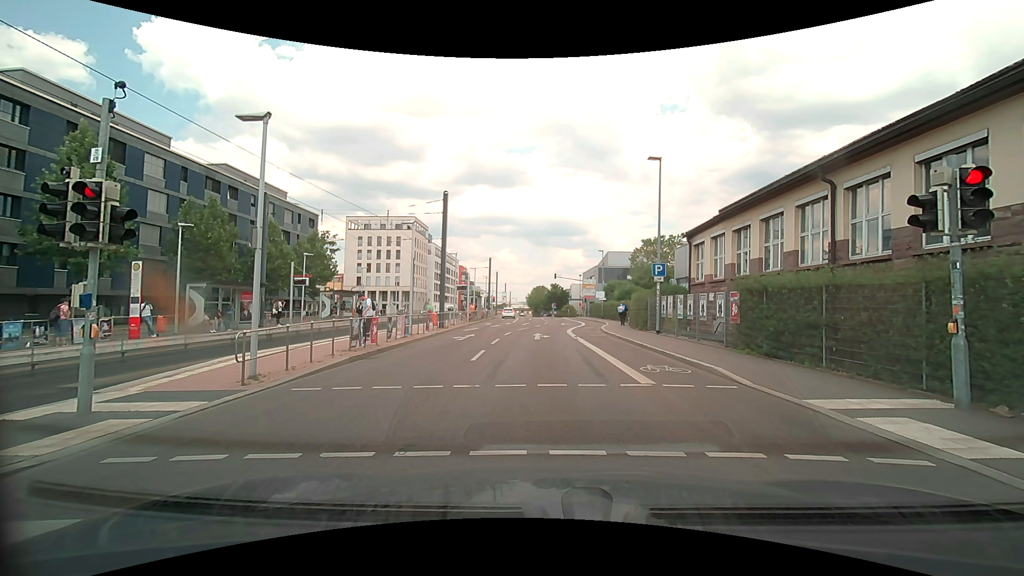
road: secondary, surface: asphalt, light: Day
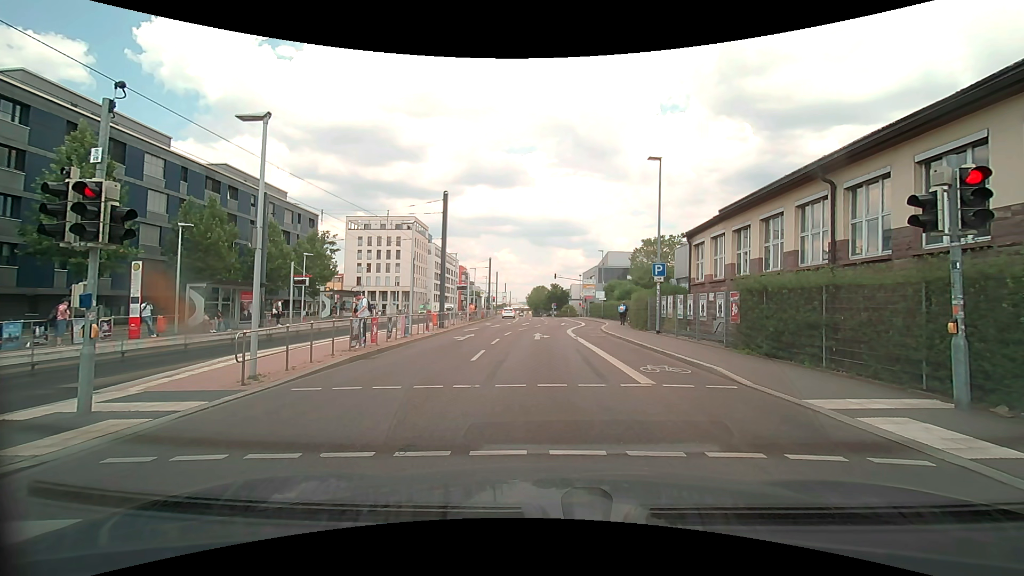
(0.0, 0.0) m; 0°
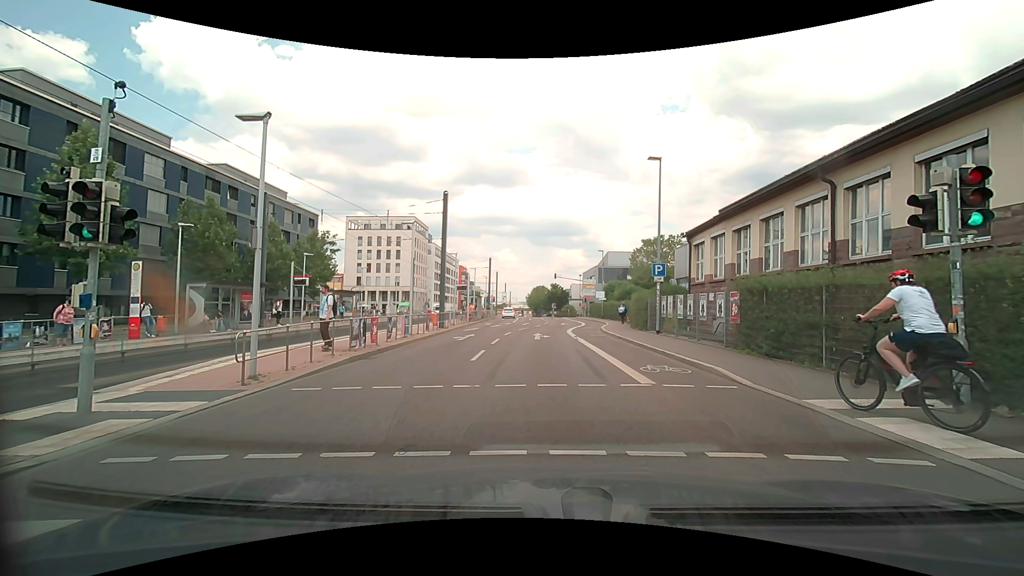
(0.0, 0.0) m; 0°
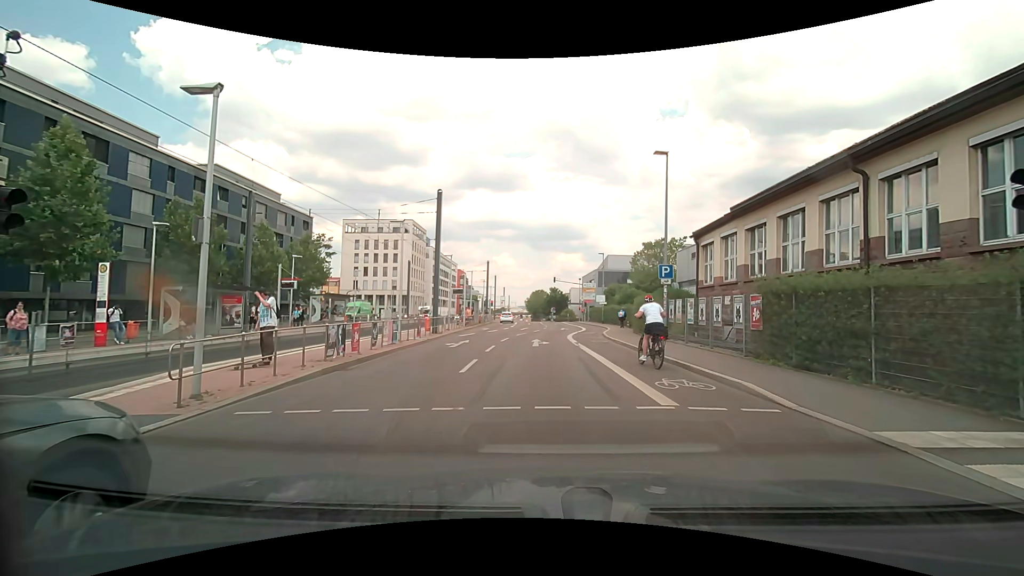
(0.0, +1.7) m; +2°
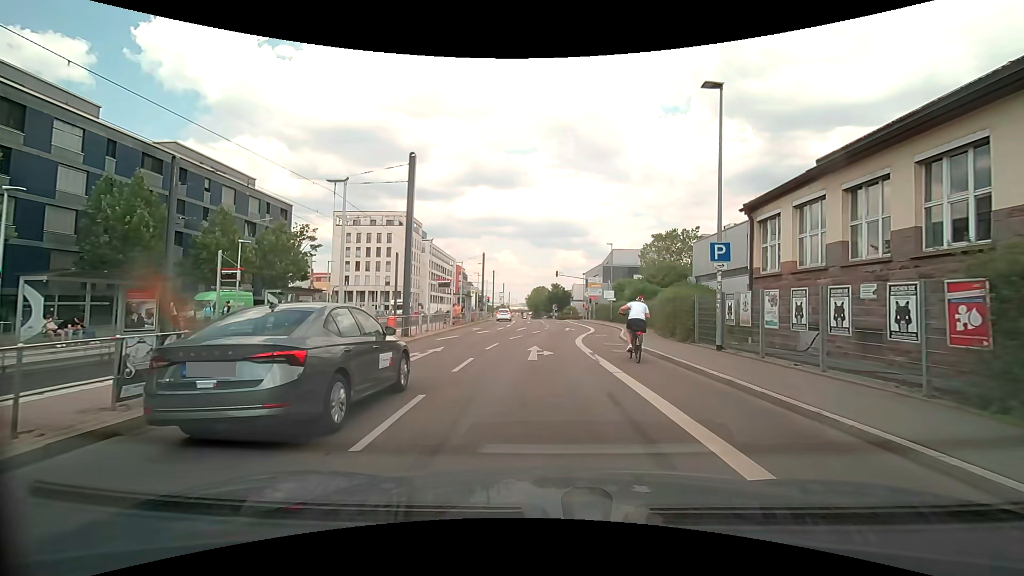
(+0.1, +6.7) m; 0°
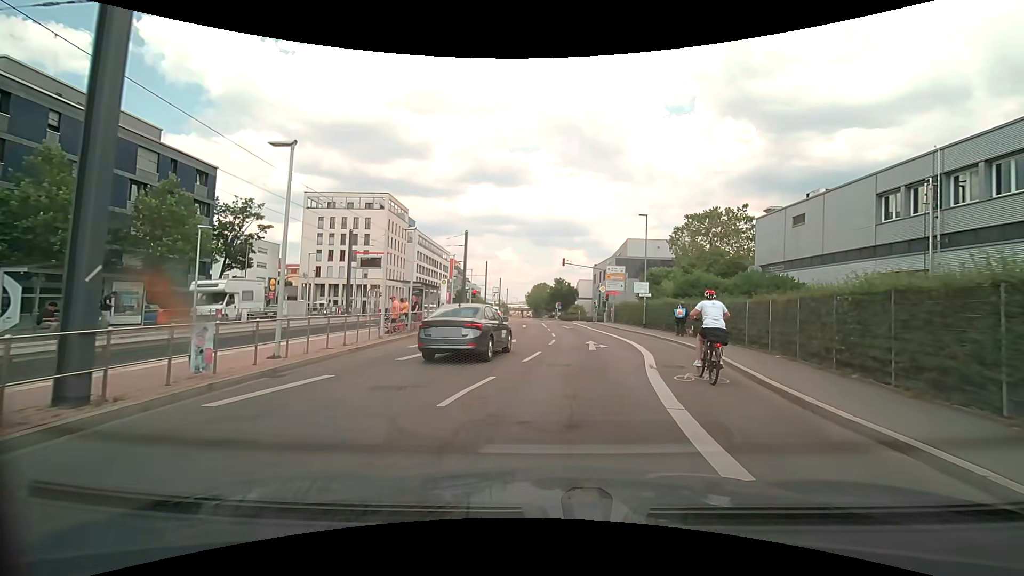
(-0.2, +16.2) m; -1°
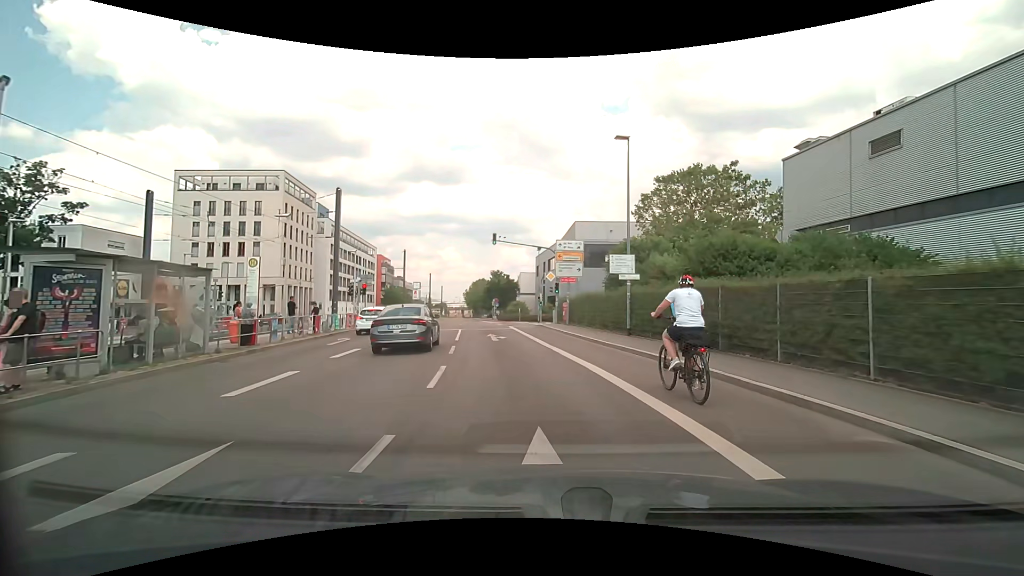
(+1.4, +16.4) m; +7°
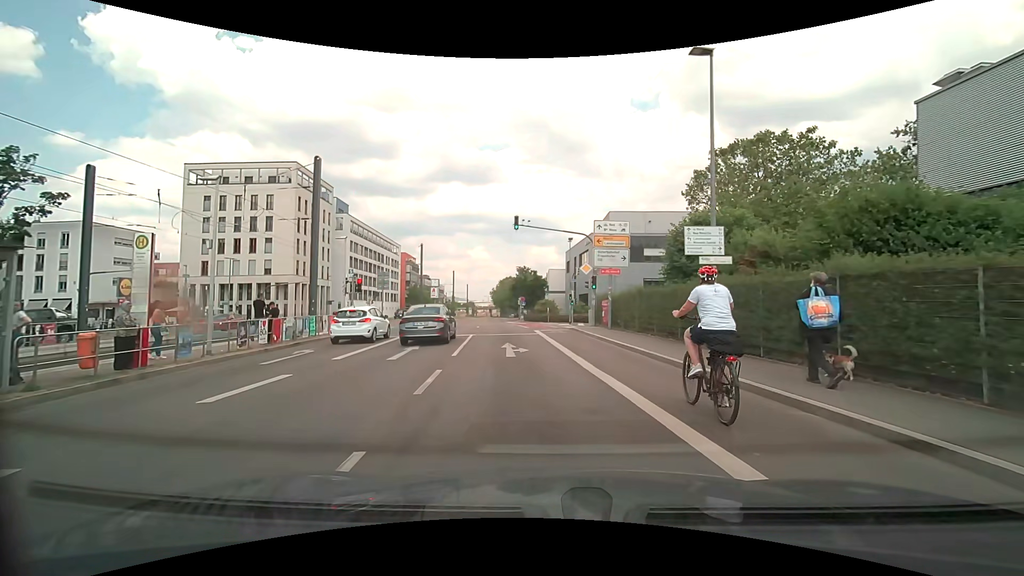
(-0.2, +6.7) m; -4°
